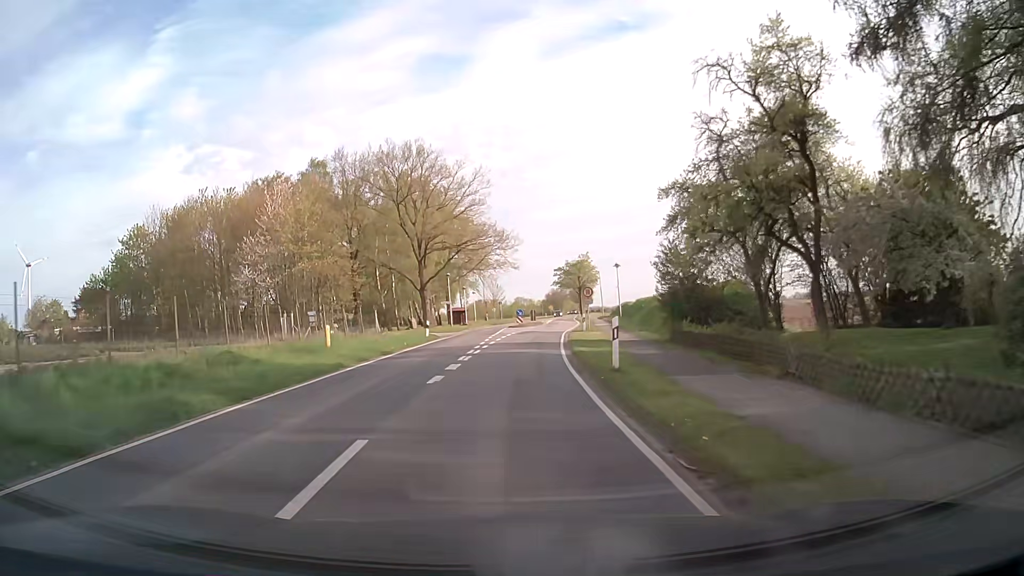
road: secondary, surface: asphalt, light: Day
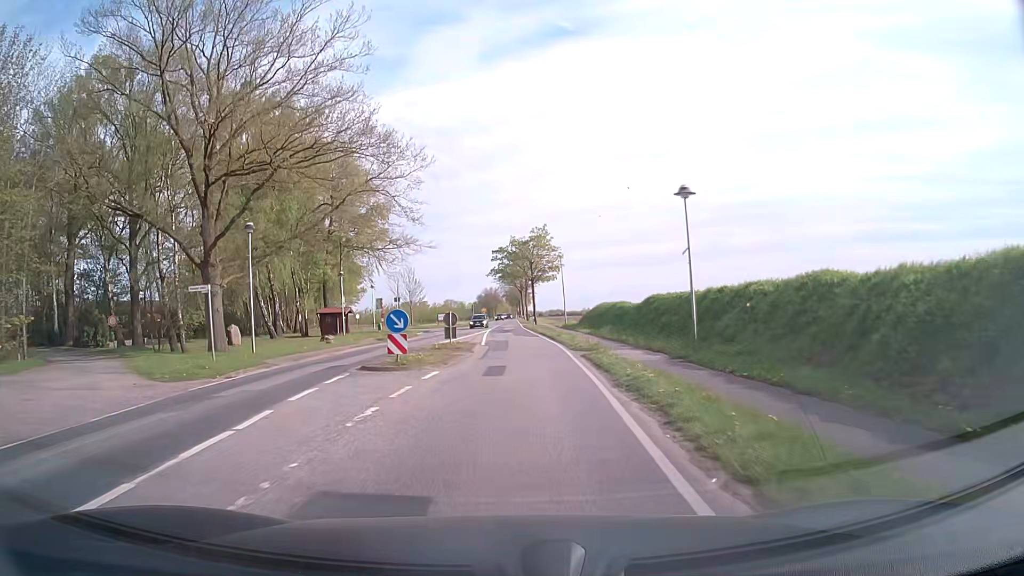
(+1.9, +38.3) m; +5°
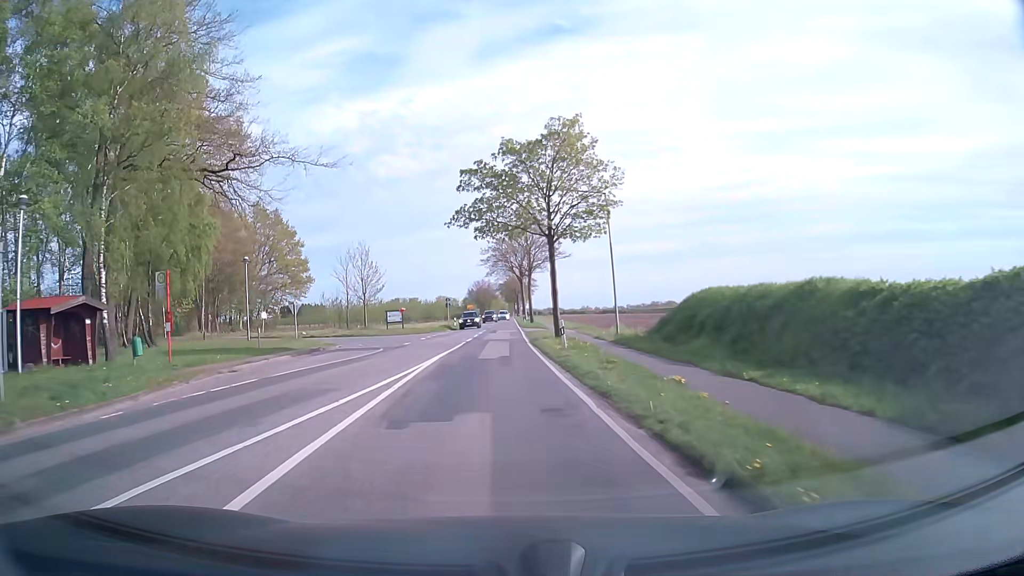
(+1.0, +38.2) m; +1°
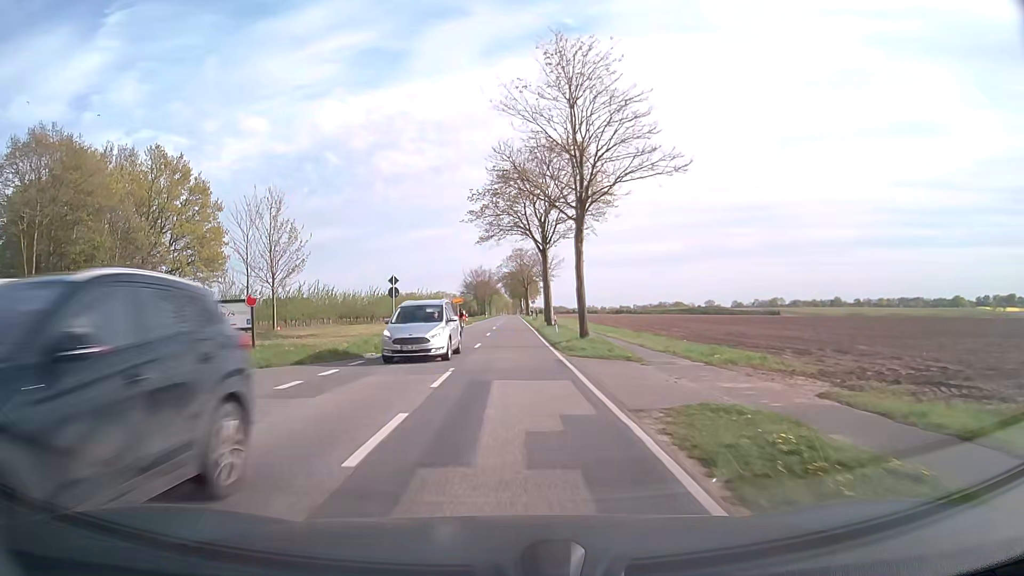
(-0.6, +38.3) m; -1°
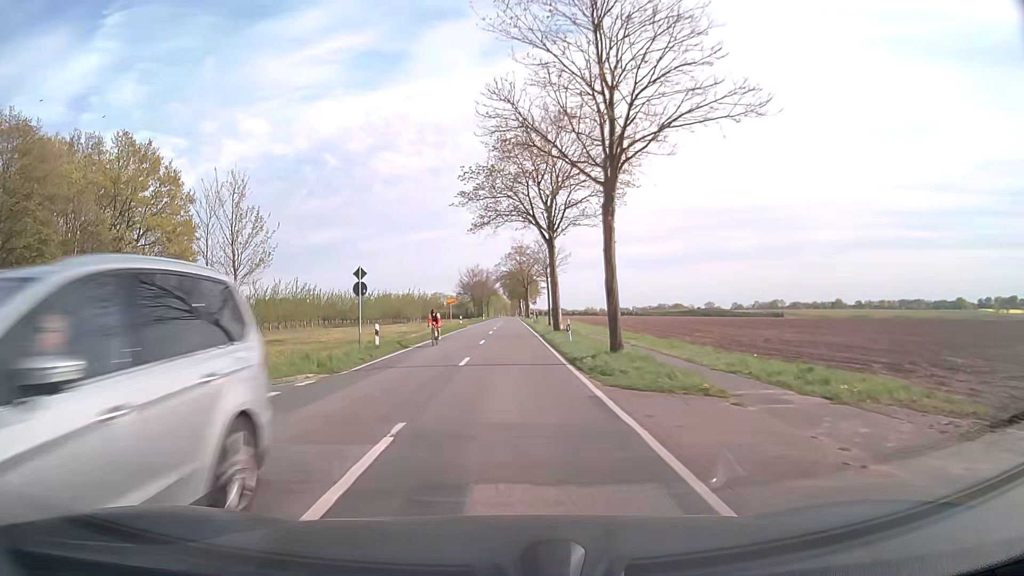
(0.0, +7.7) m; 0°
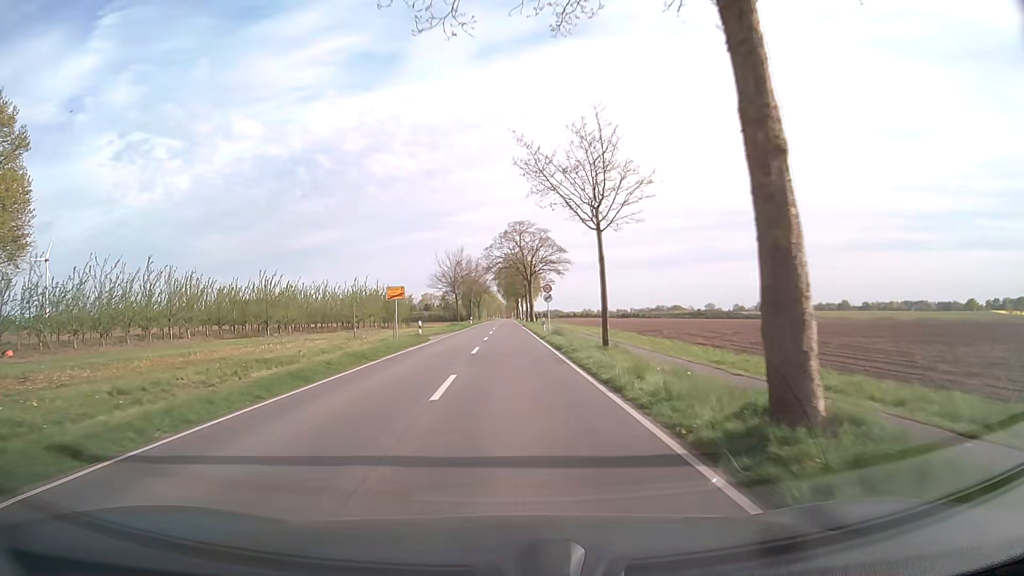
(+0.2, +30.7) m; +1°
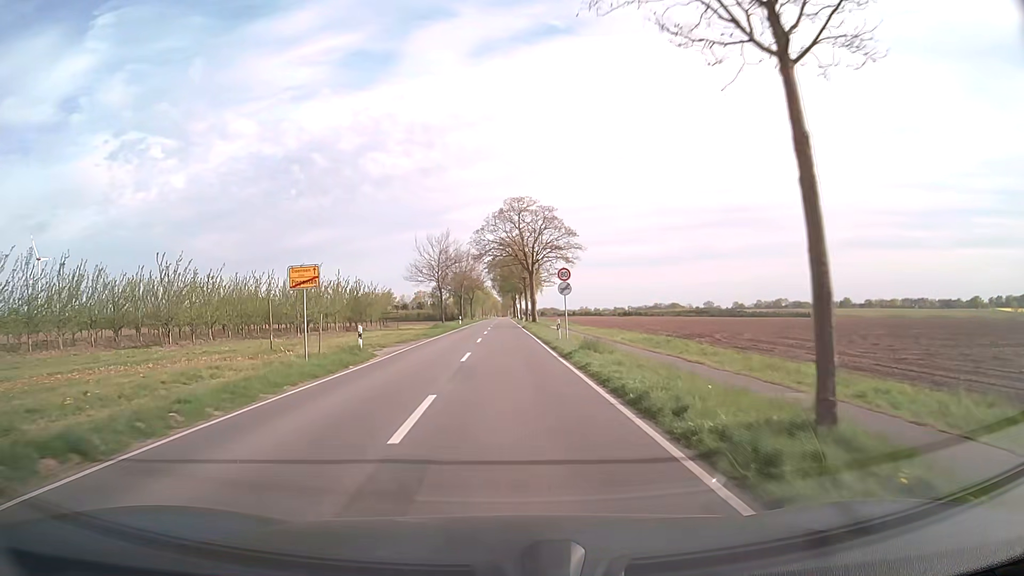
(+0.1, +15.5) m; 0°
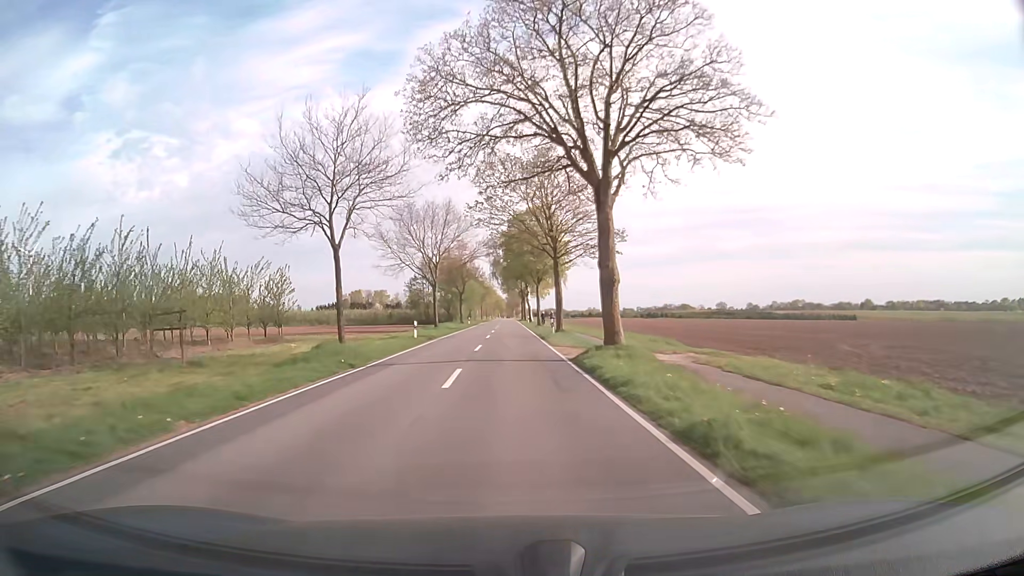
(-0.2, +43.7) m; 0°
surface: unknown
(0, +10) (0, +20) (0, +30) (0, +40) (0, +50) (0, +60) (0, +70) (0, +80) (+1, +90) (+1, +100) m
